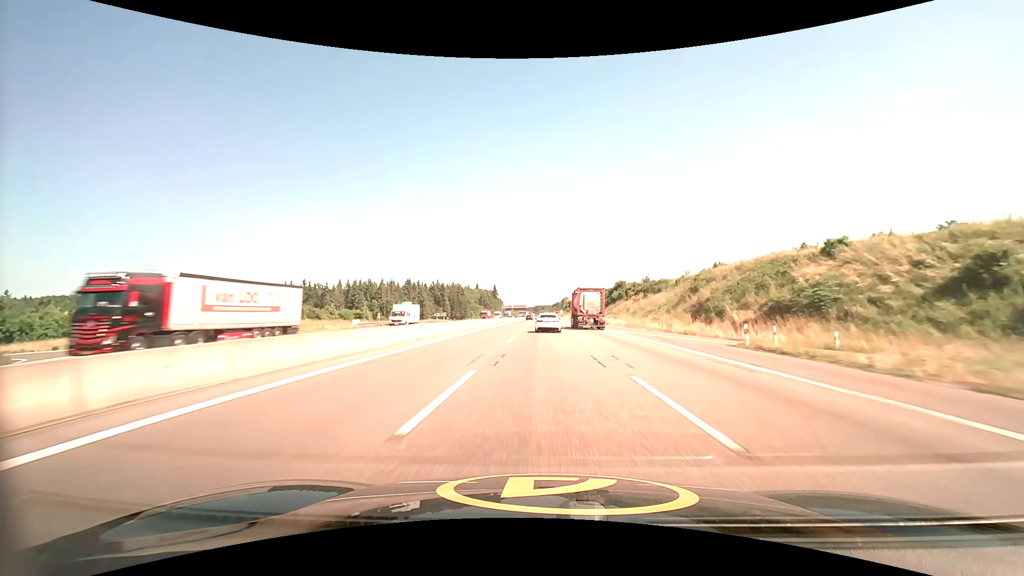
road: motorway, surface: asphalt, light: Day
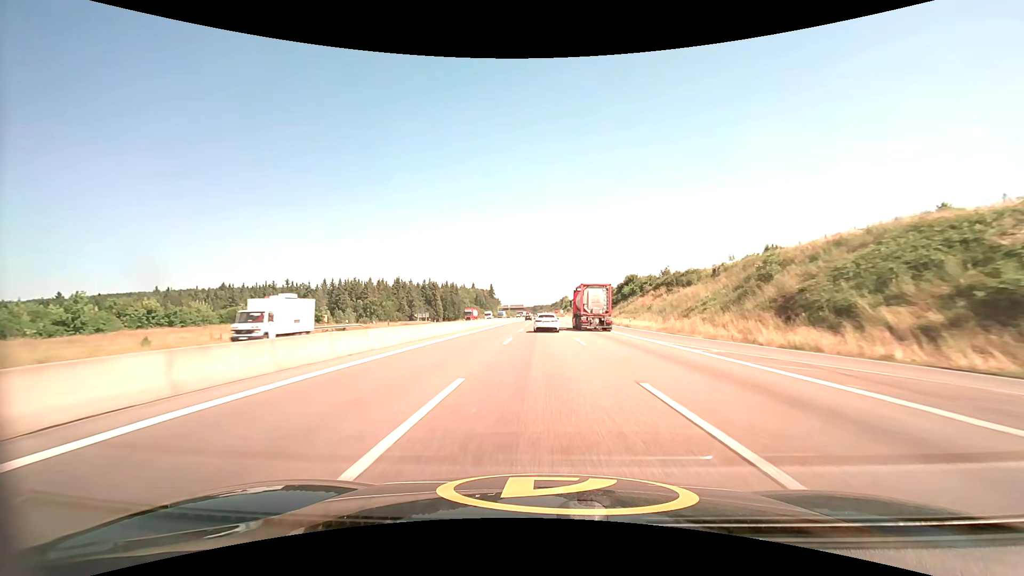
(+0.1, +19.2) m; 0°
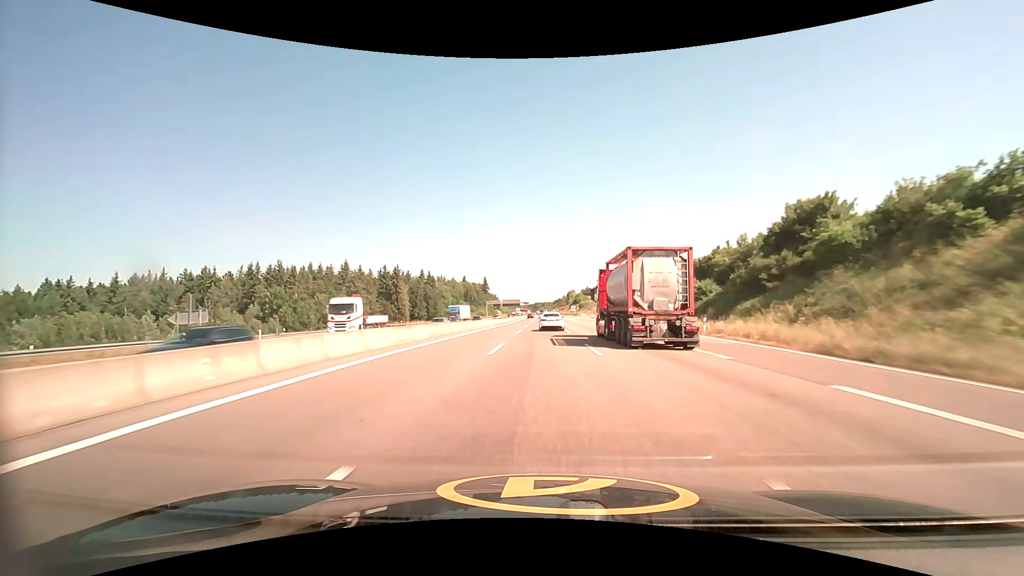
(-0.1, +77.8) m; 0°
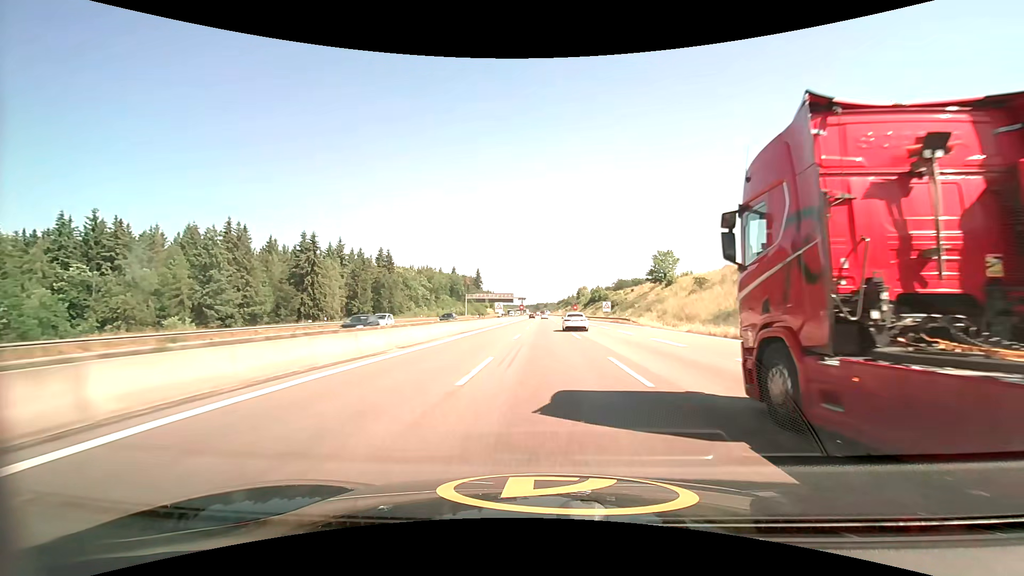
(-0.2, +78.3) m; 0°
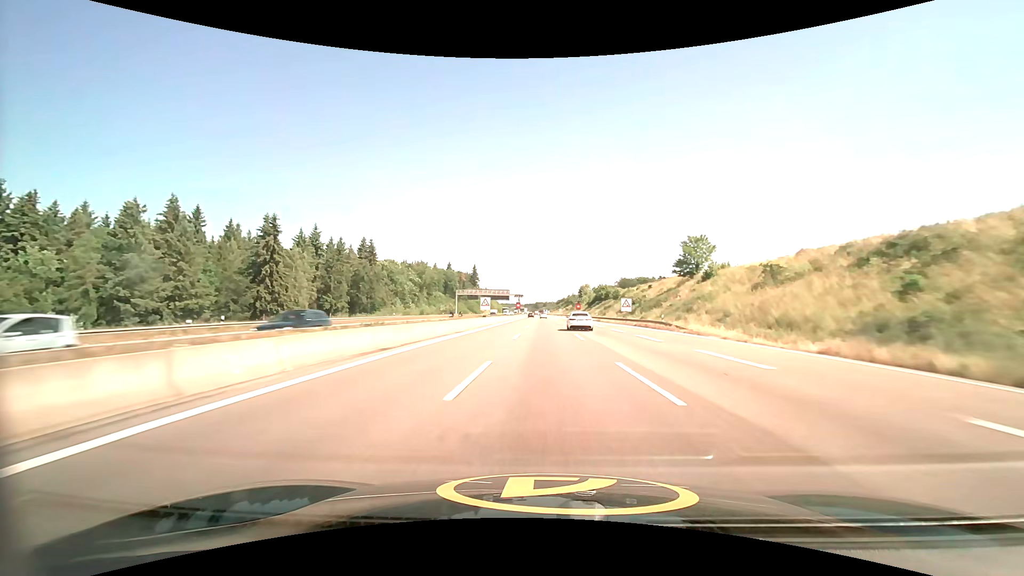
(0.0, +19.4) m; 0°
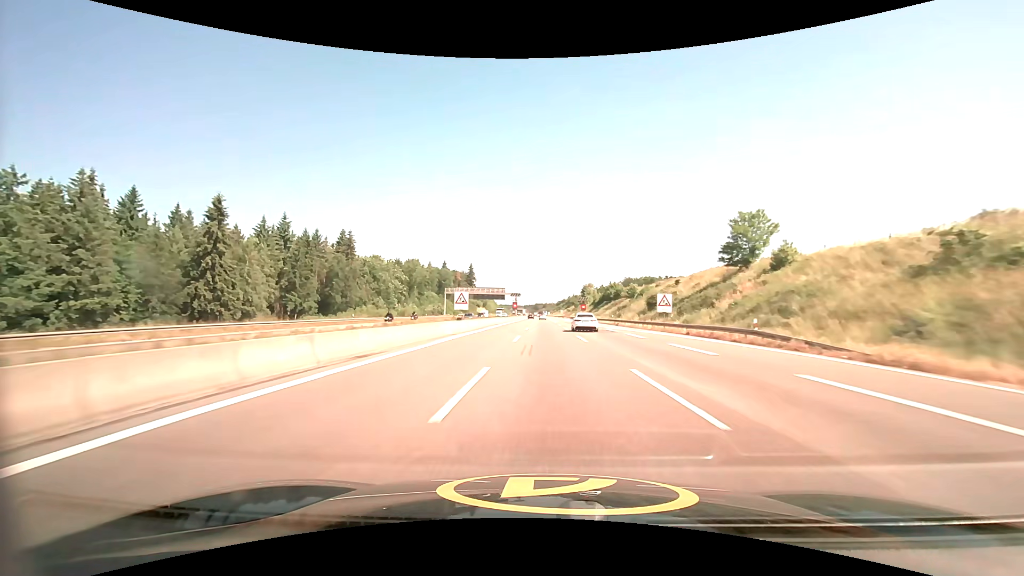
(0.0, +19.3) m; 0°
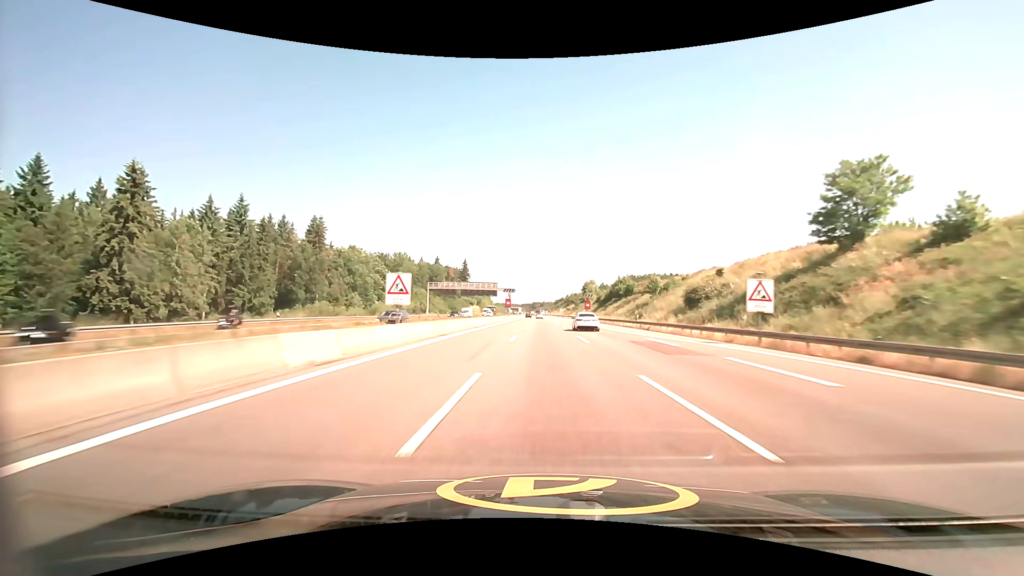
(0.0, +19.3) m; 0°
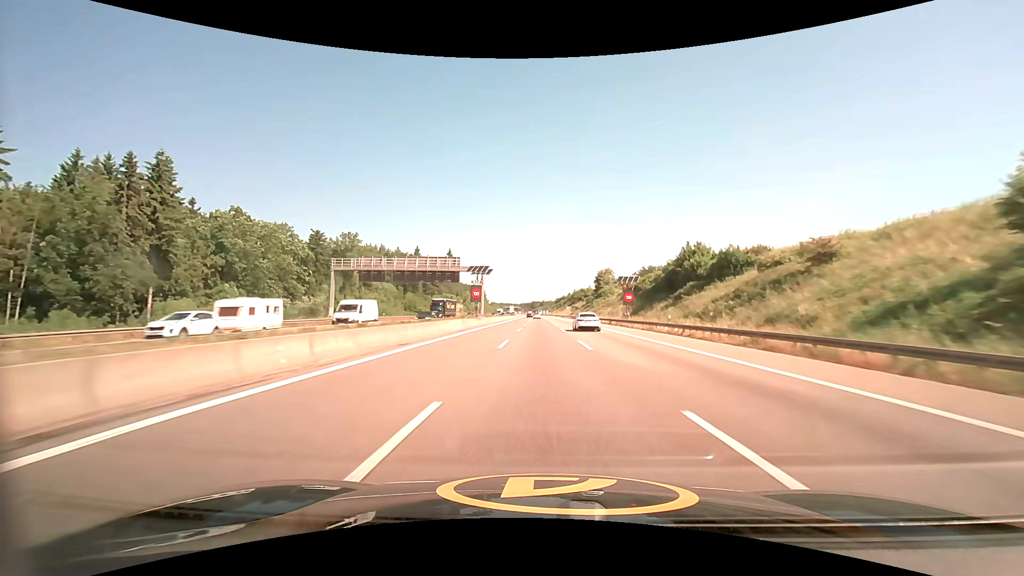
(+0.1, +57.5) m; 0°
(0, +10) (0, +20) (0, +30) (0, +40) (0, +50) (0, +60) (0, +70) (+1, +80) (+1, +90) (+1, +100) m
